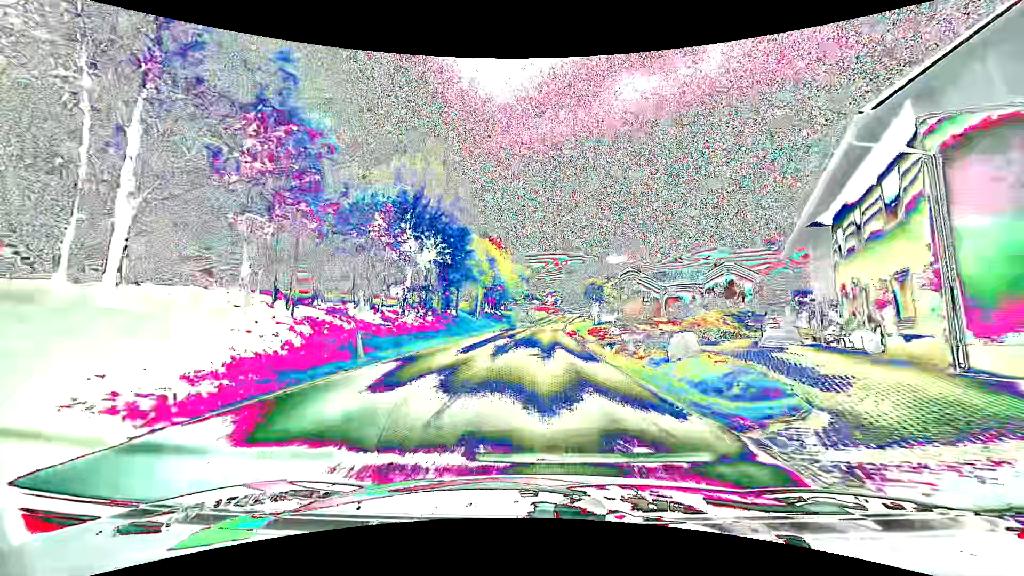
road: tertiary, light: Day
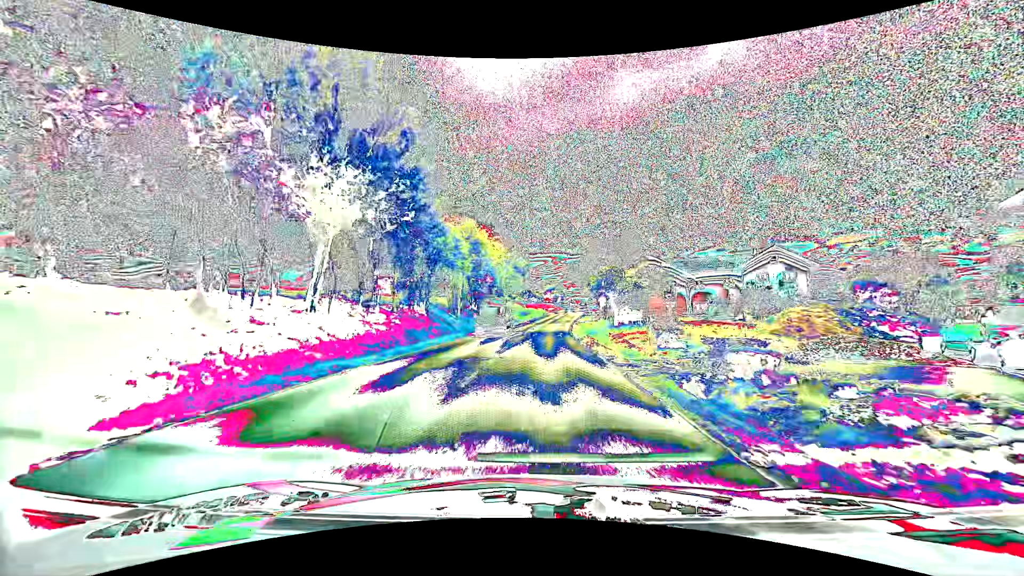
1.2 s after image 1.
(0.0, +14.7) m; 0°
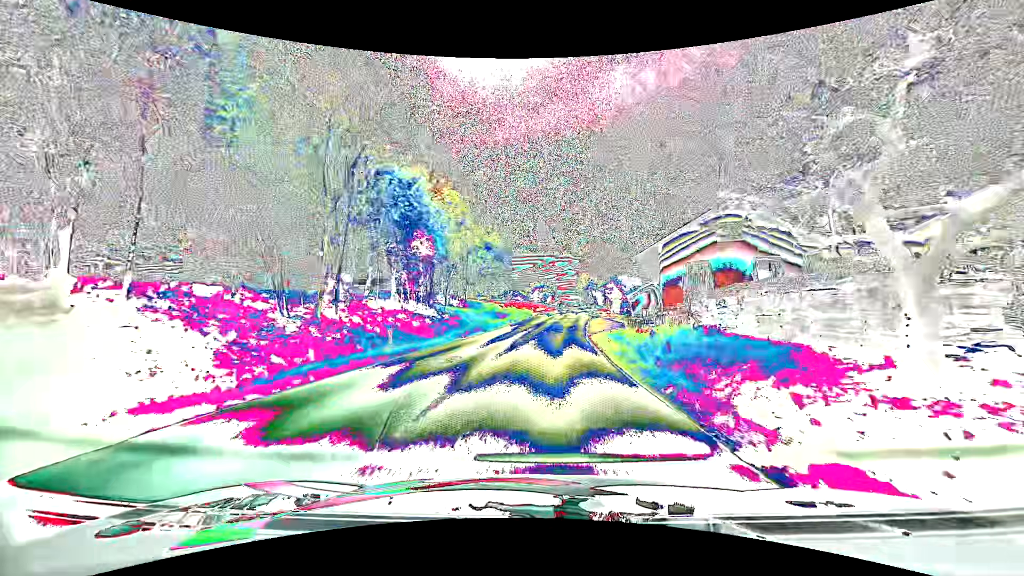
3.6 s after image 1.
(+0.5, +31.5) m; +2°
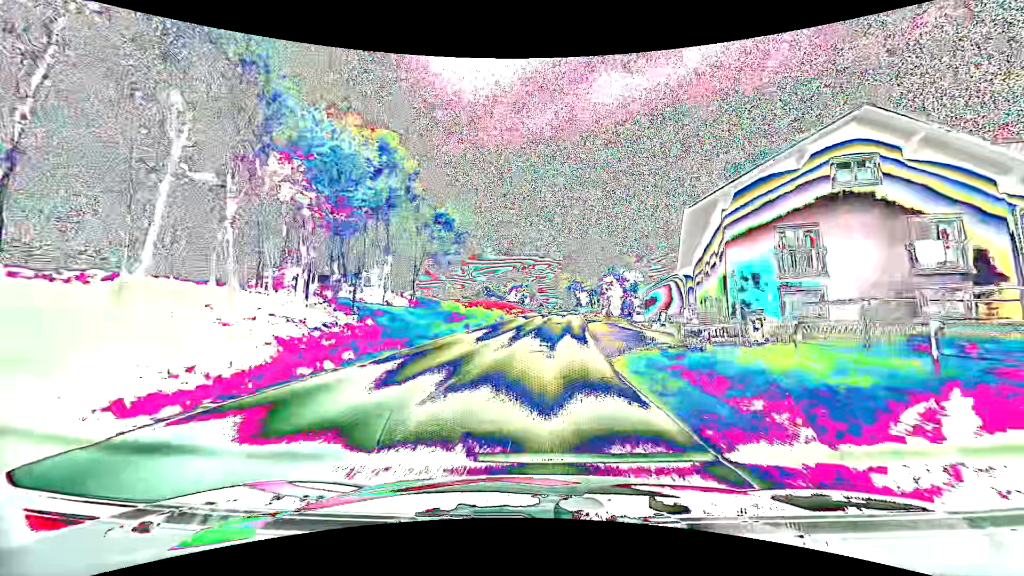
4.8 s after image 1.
(+0.3, +16.6) m; +3°
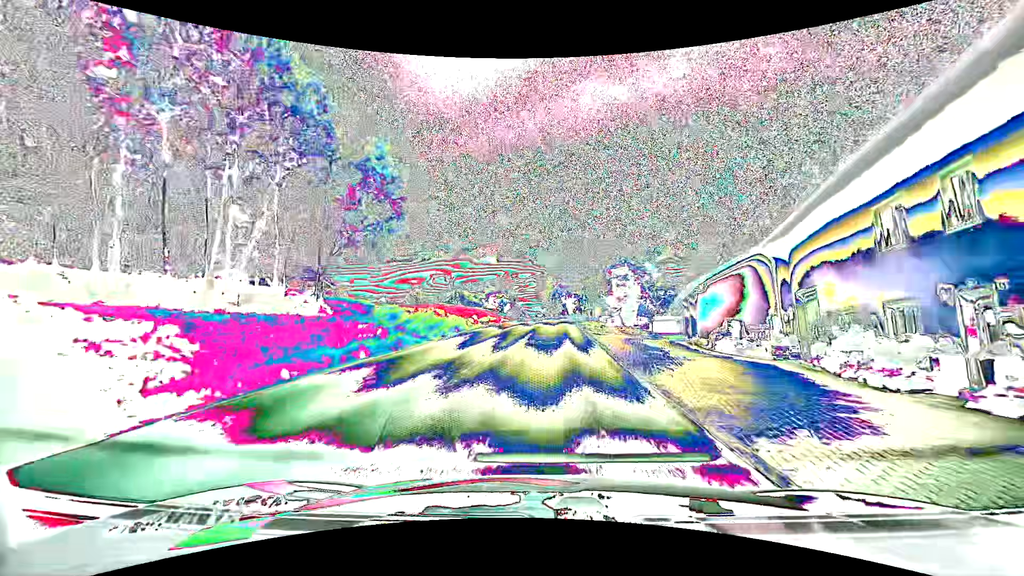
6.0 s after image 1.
(+0.3, +16.5) m; +2°
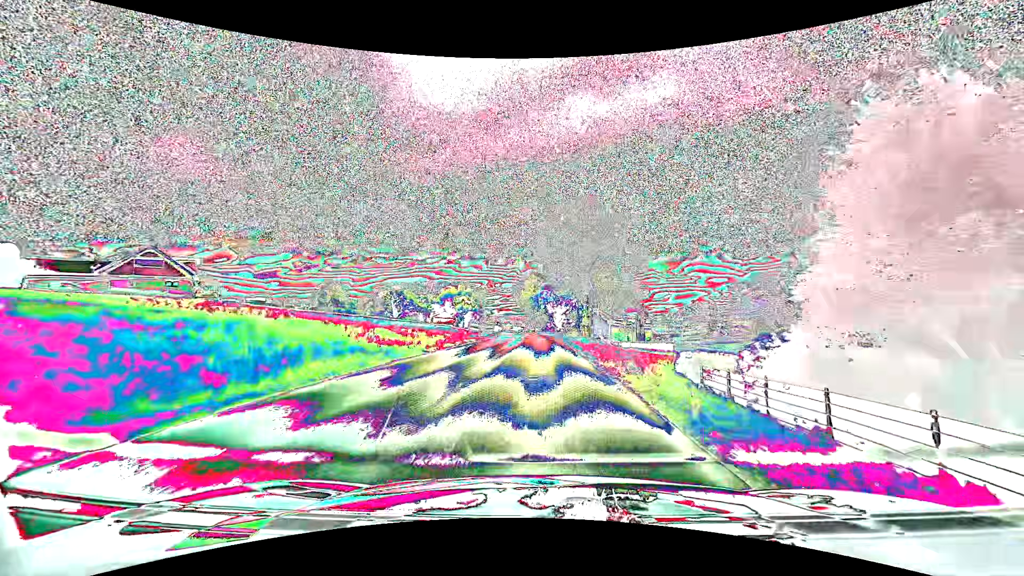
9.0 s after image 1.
(+1.2, +37.8) m; +2°
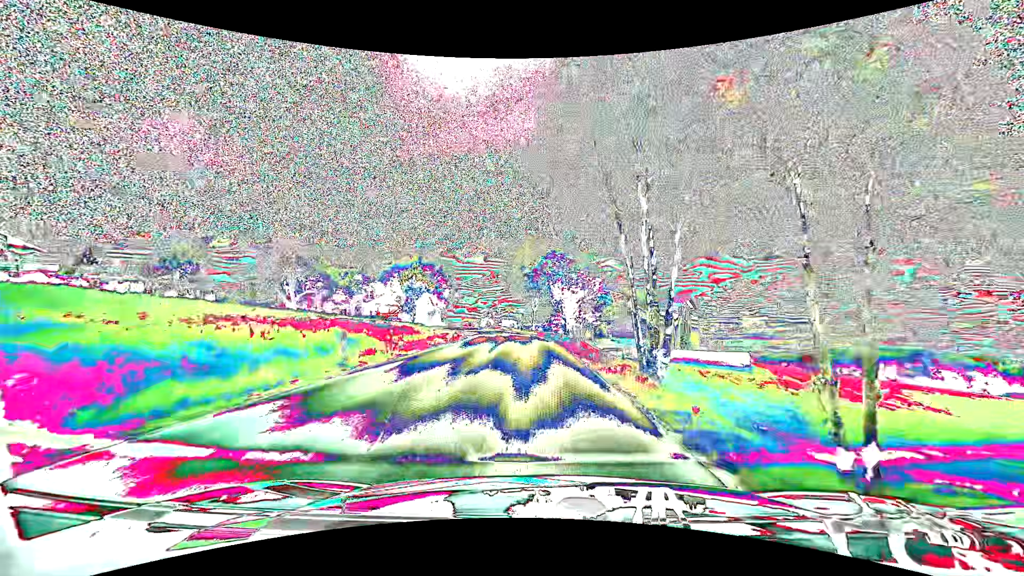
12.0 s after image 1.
(+0.3, +34.2) m; 0°
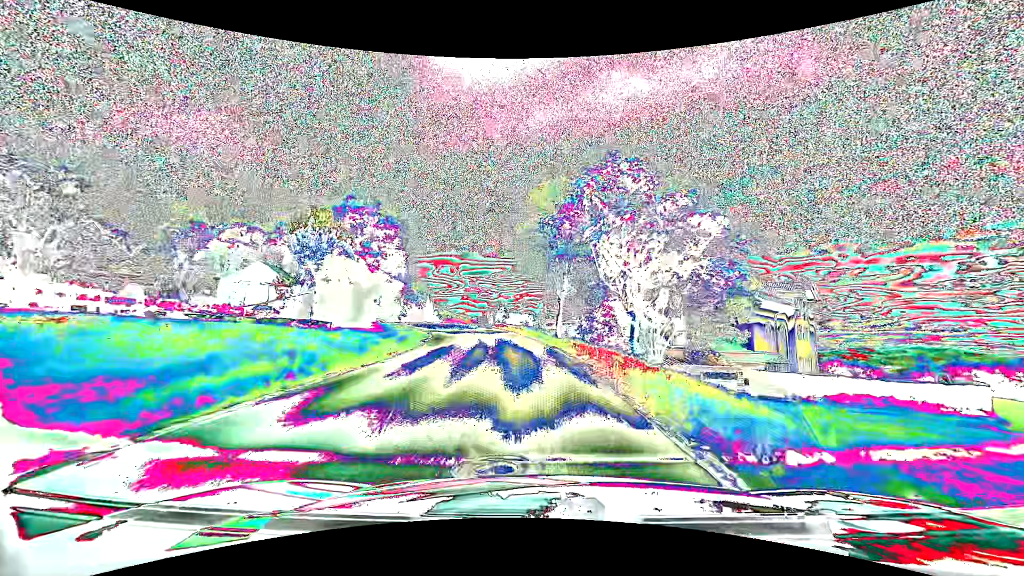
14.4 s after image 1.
(-0.5, +28.0) m; -2°
(0, +10) (-1, +20) (-2, +30) (-3, +40) (-6, +49) (-10, +59) (-15, +67) (-21, +75) (-28, +83) (-35, +89) m
